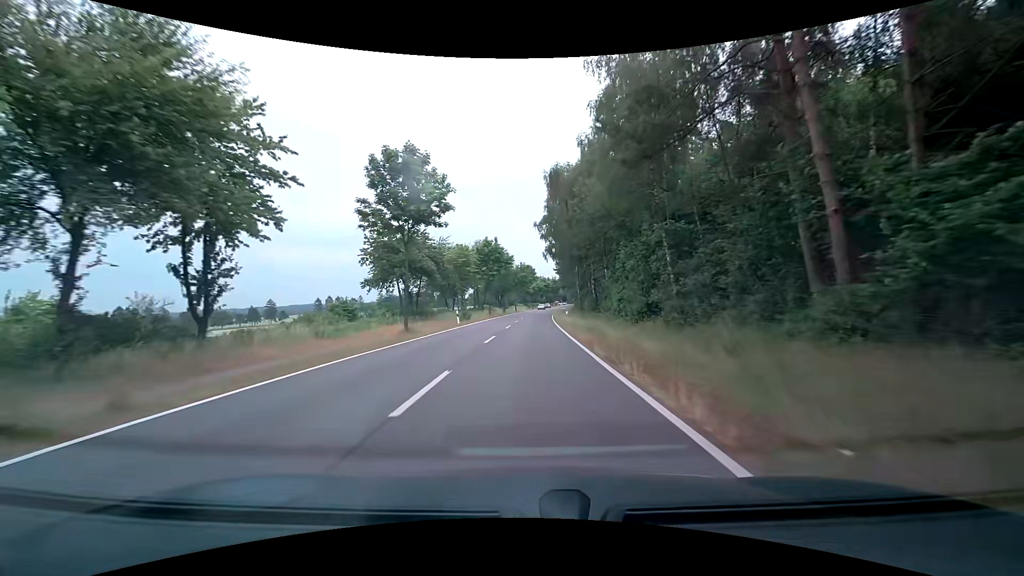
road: tertiary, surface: asphalt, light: Day
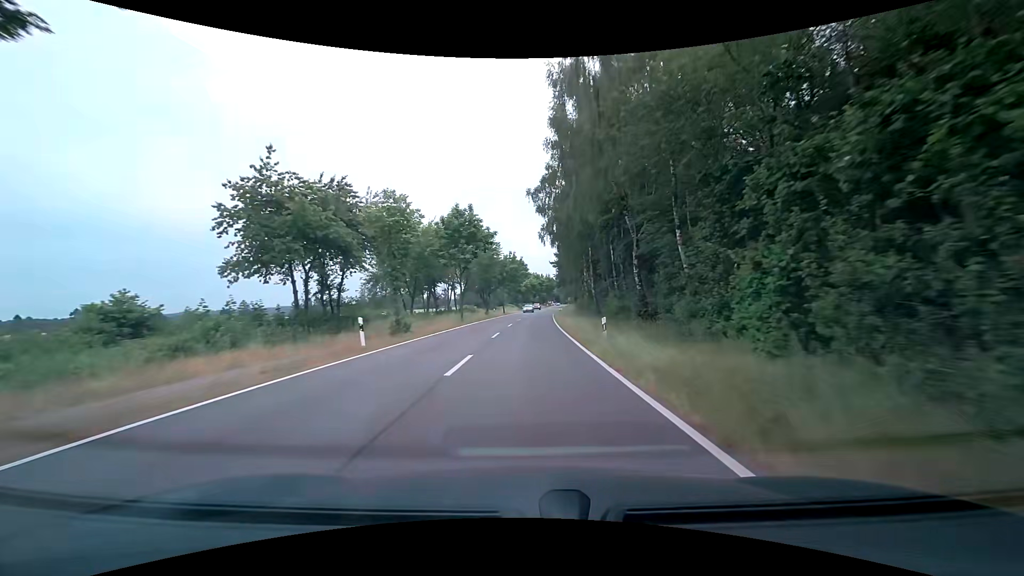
(+0.3, +20.8) m; +1°
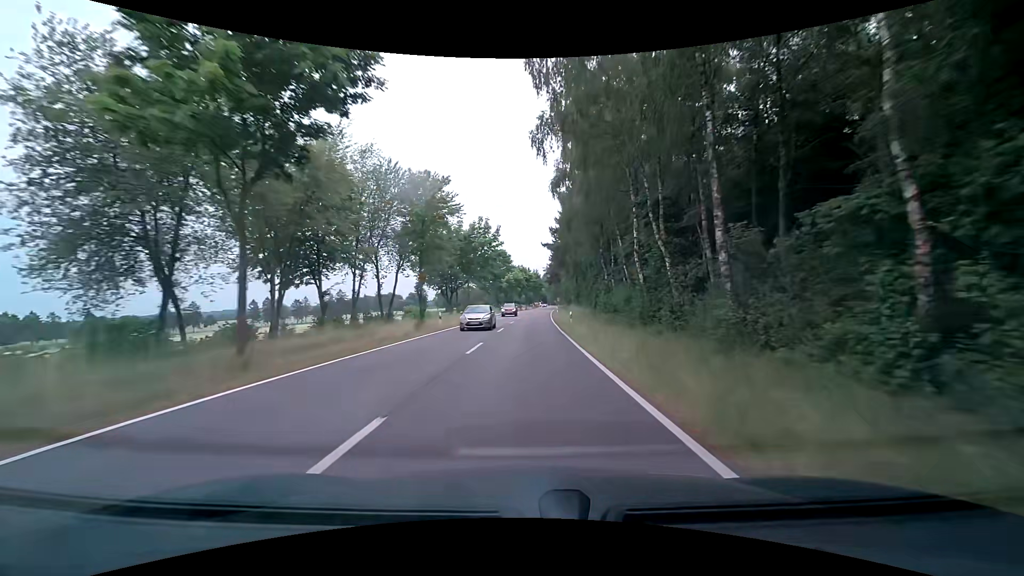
(+0.7, +31.7) m; +2°
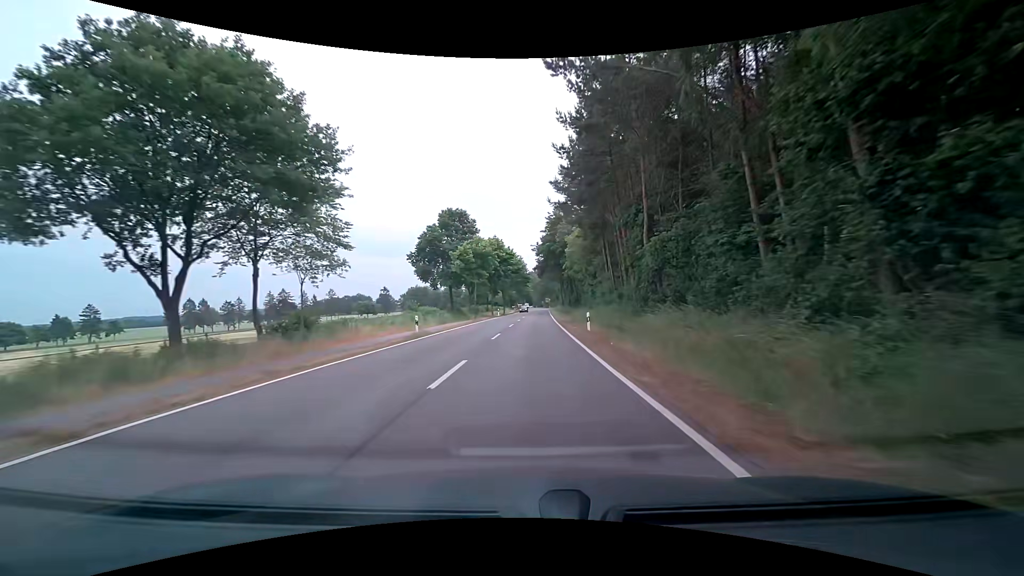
(+1.1, +53.9) m; +1°
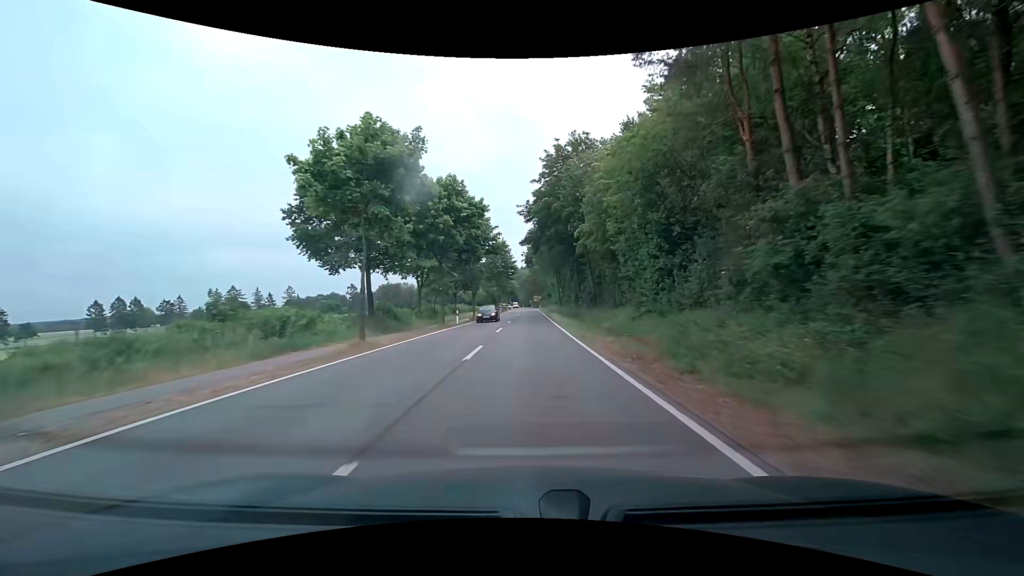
(+0.6, +32.1) m; +2°
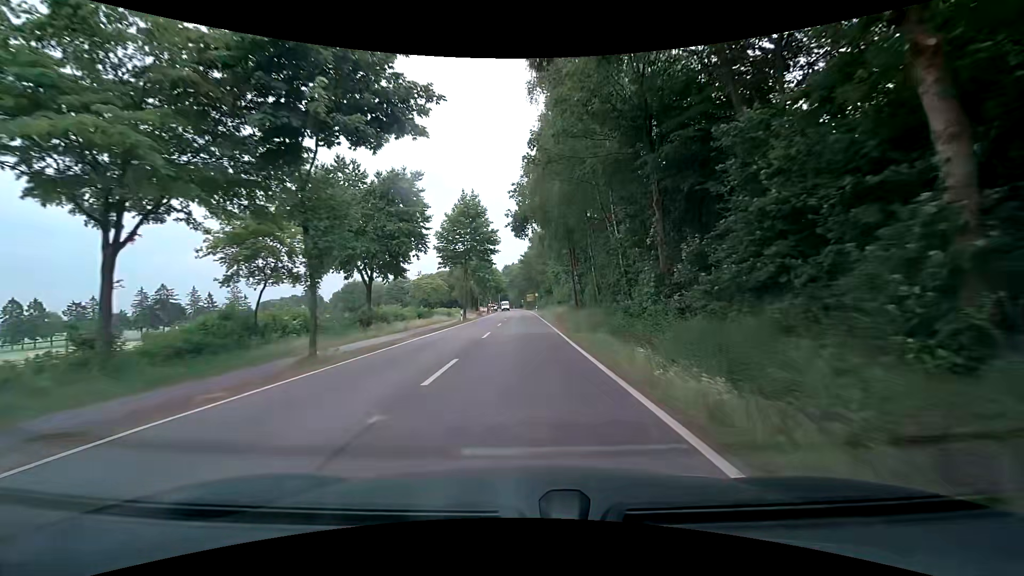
(+0.3, +39.6) m; 0°
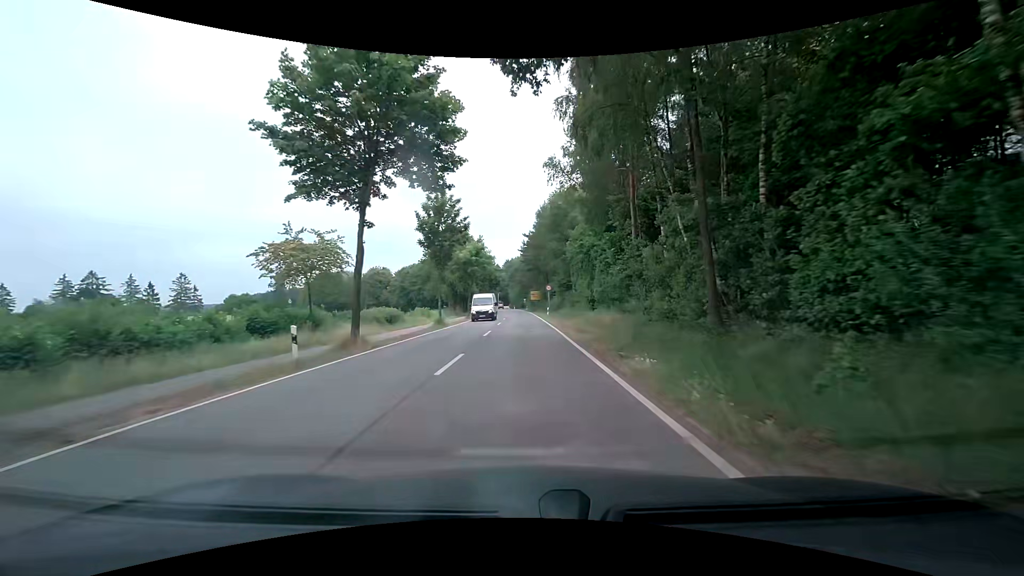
(0.0, +34.7) m; 0°
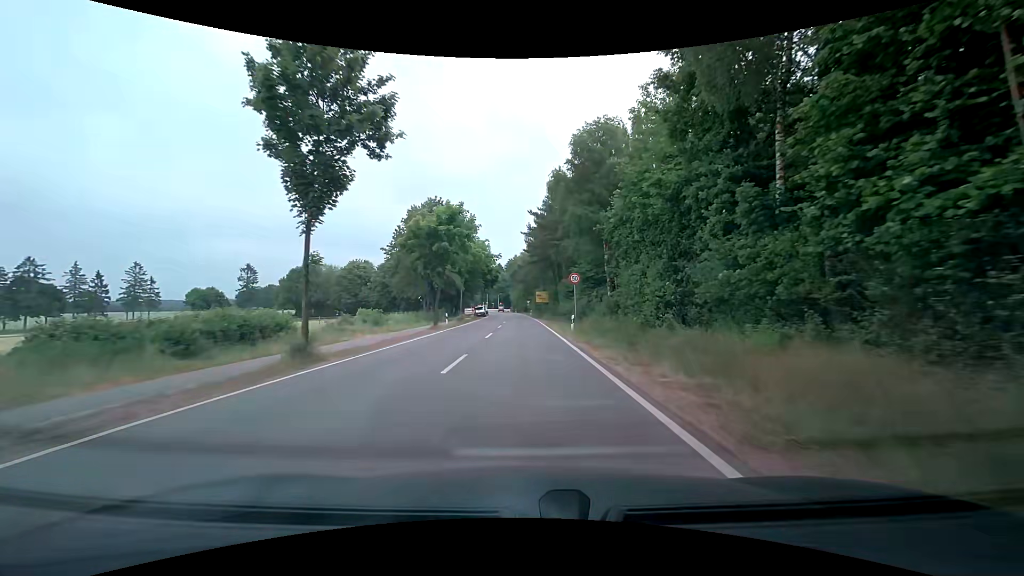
(-0.2, +23.3) m; -1°
(0, +10) (0, +20) (0, +30) (-1, +40) (-1, +50) (-1, +60) (-1, +70) (-1, +80) (-2, +90) (-2, +100) m
